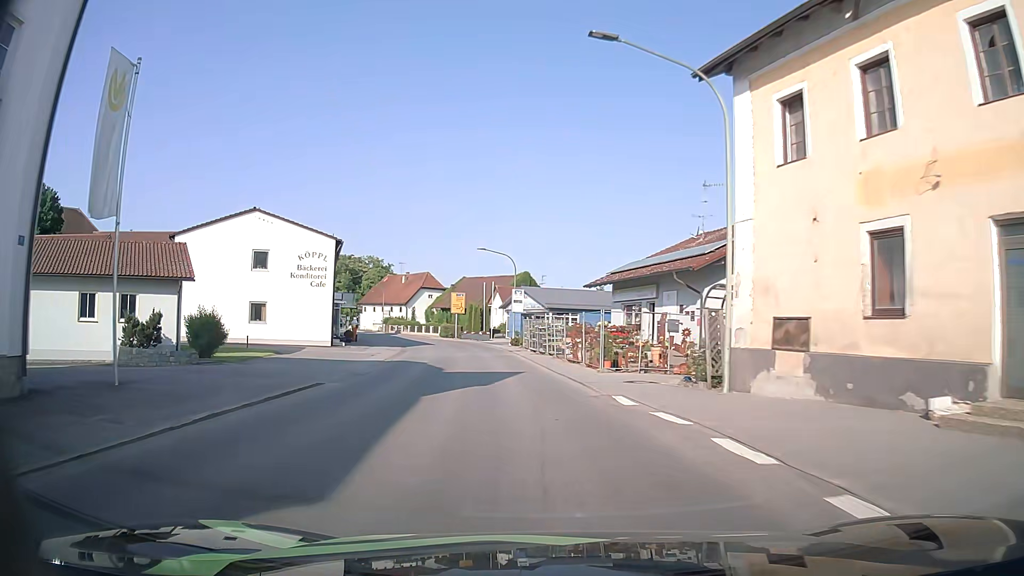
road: secondary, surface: asphalt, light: Day
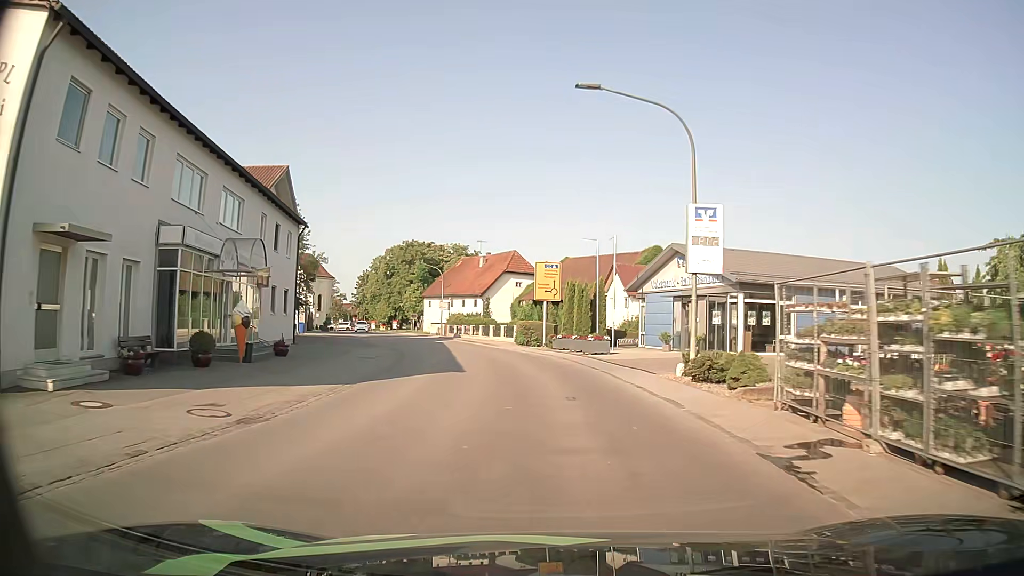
(-2.7, +35.6) m; -8°
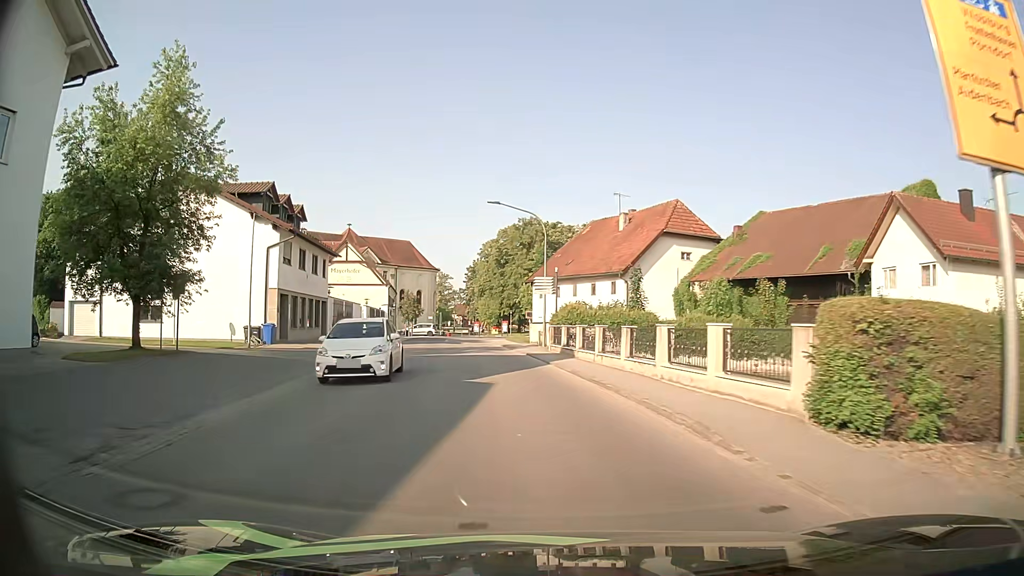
(-3.2, +34.9) m; -12°
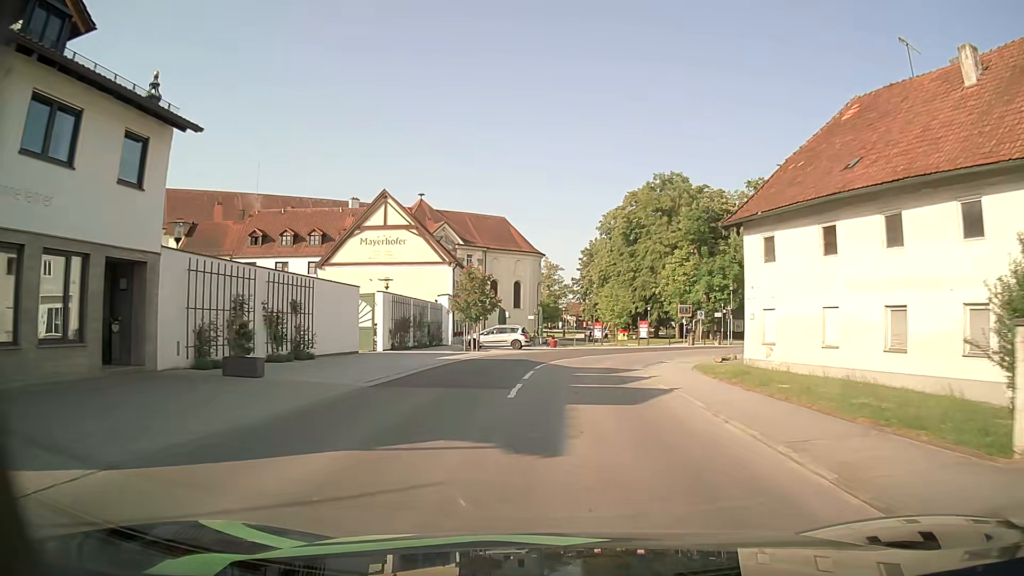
(-4.3, +35.5) m; -10°
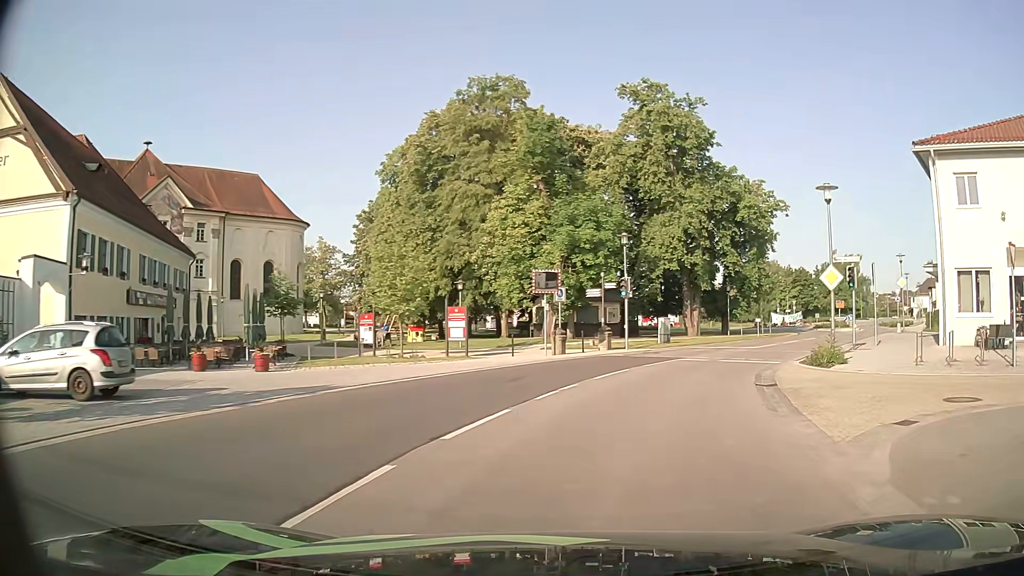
(+2.7, +30.8) m; +17°
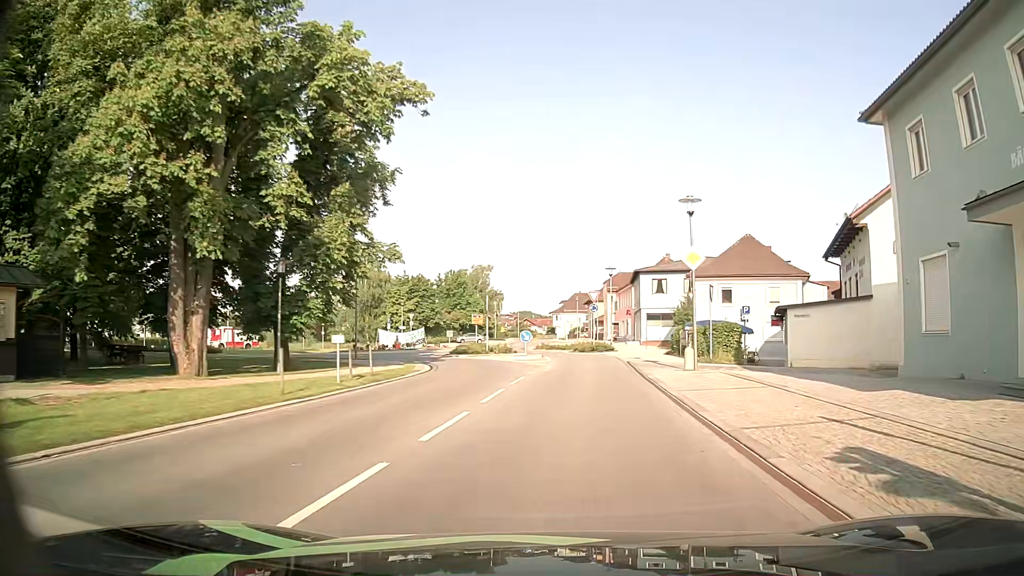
(+8.3, +27.5) m; +32°
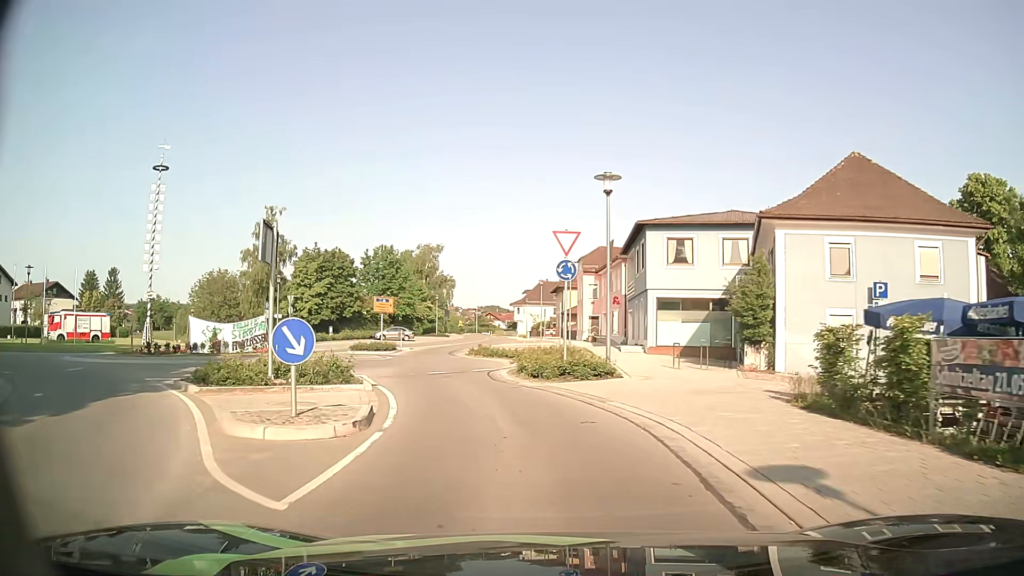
(+2.0, +26.5) m; +4°
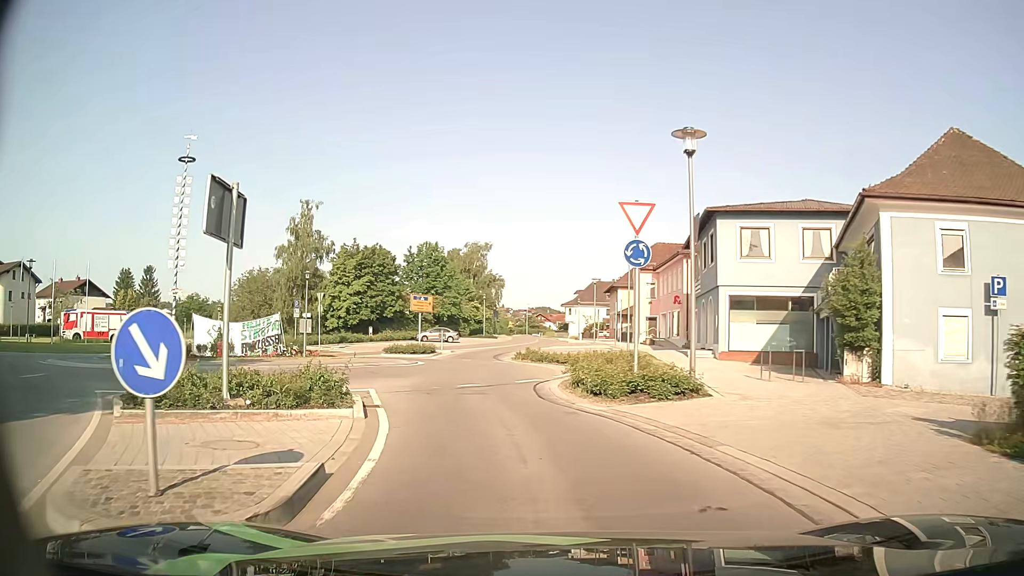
(-0.2, +4.6) m; -4°
(-1, +10) (-2, +20) (-3, +30) (-4, +40) (-4, +50) (-3, +60) (-1, +70) (0, +79) (0, +89) (0, +99) m
